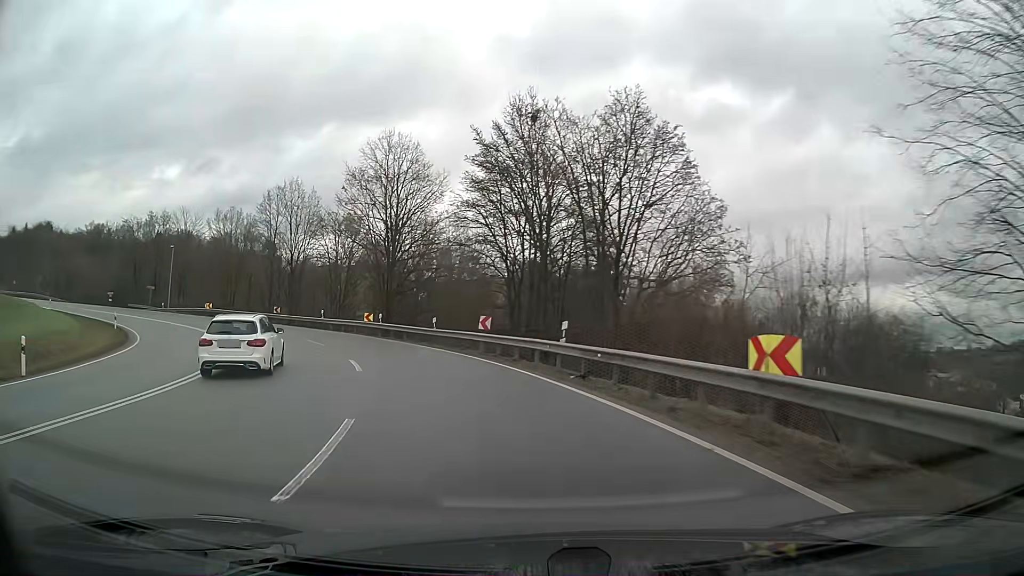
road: primary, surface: asphalt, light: Day
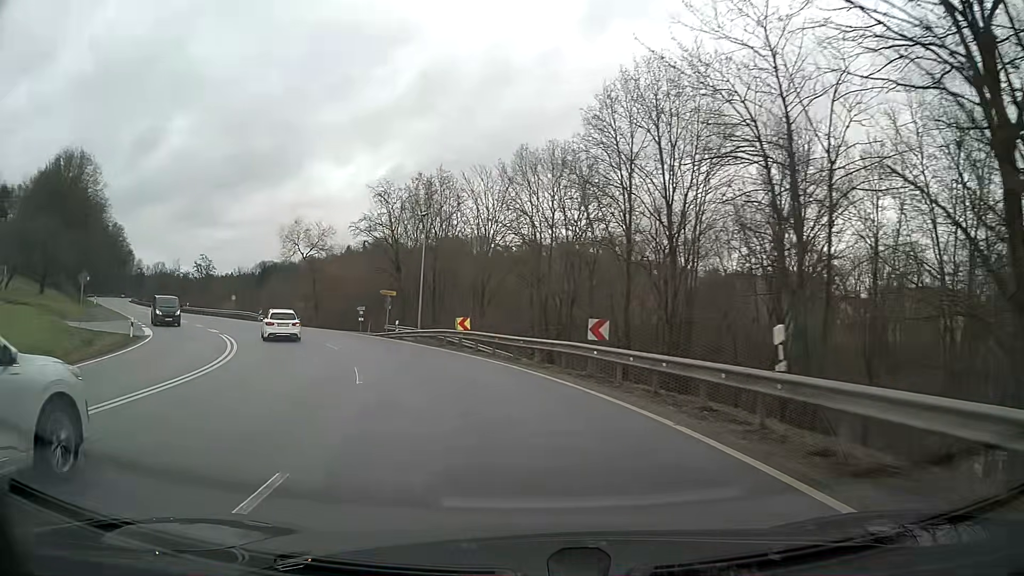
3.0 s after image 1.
(-11.8, +37.5) m; -35°
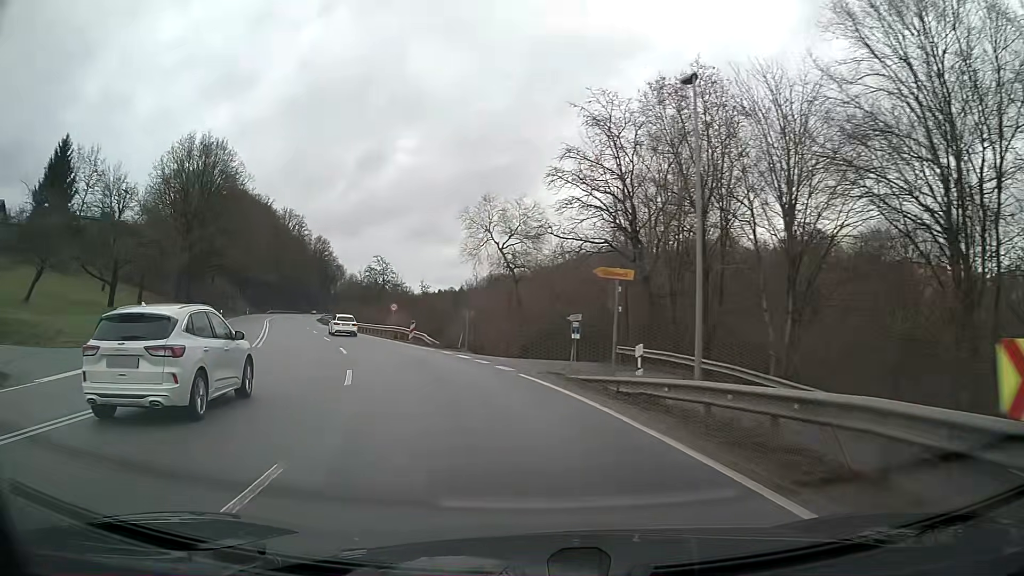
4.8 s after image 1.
(-4.3, +23.8) m; -20°
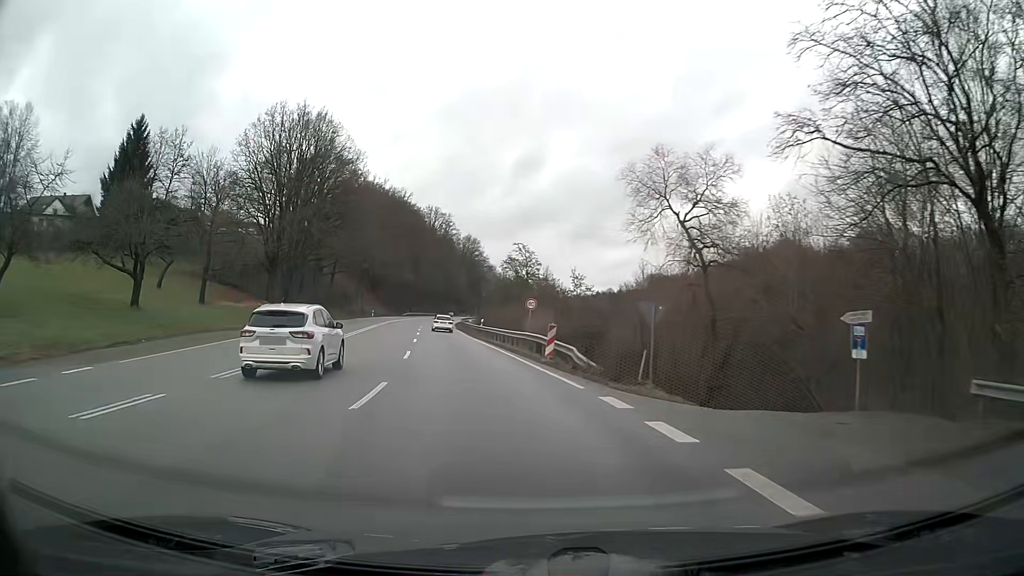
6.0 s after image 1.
(-1.9, +16.2) m; -13°
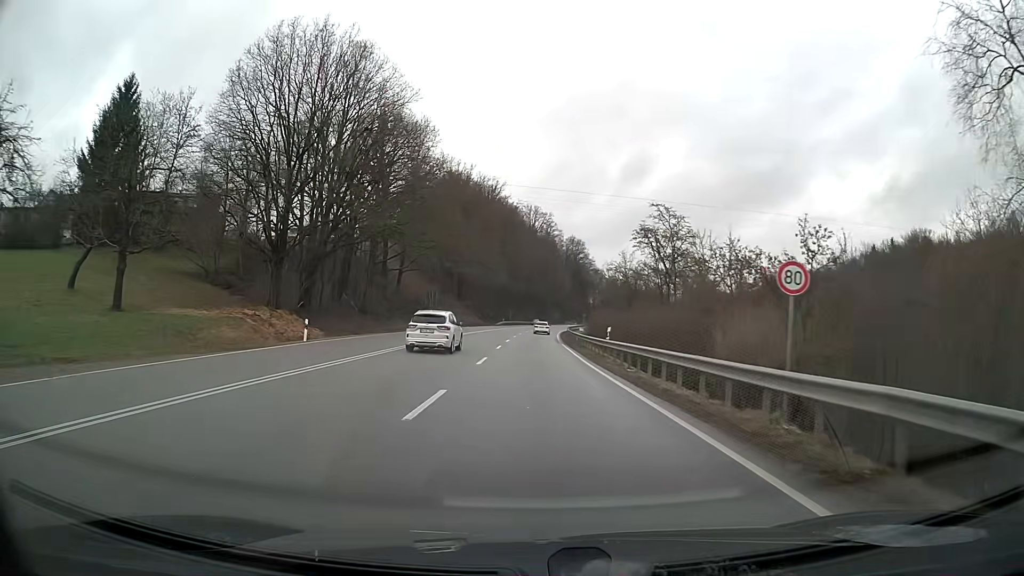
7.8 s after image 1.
(-2.2, +24.9) m; -7°
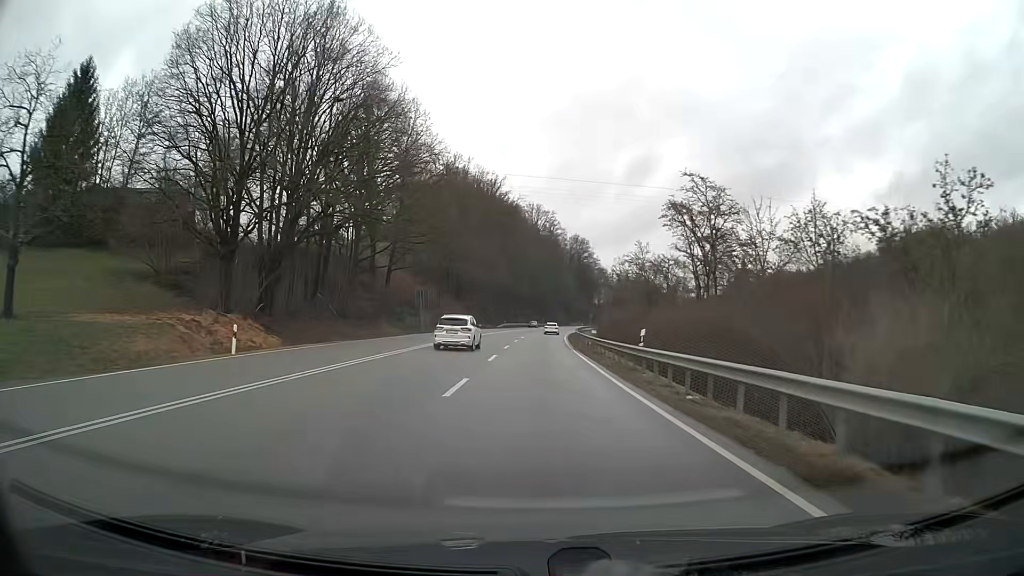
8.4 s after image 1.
(0.0, +8.7) m; 0°
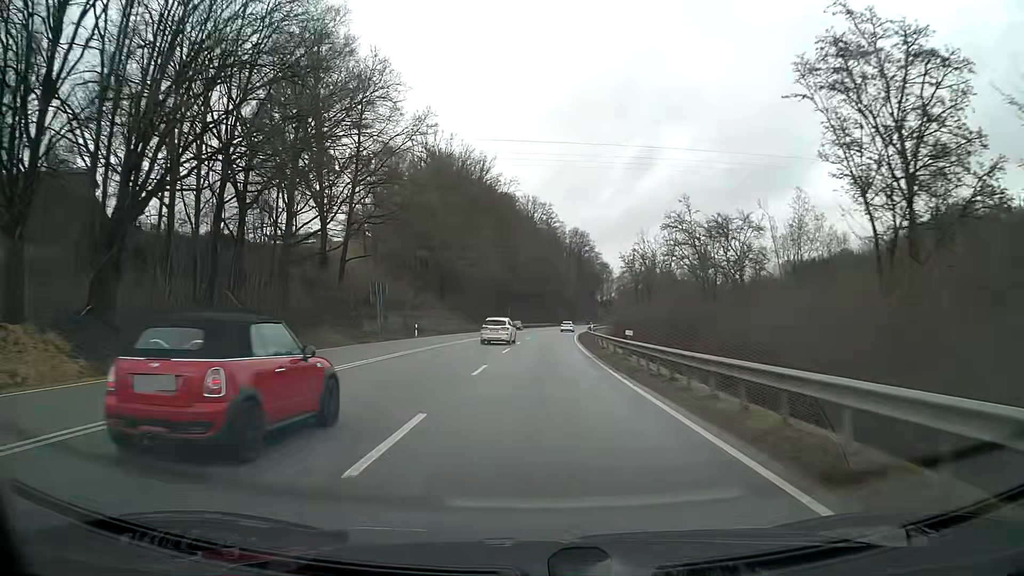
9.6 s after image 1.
(0.0, +18.7) m; 0°
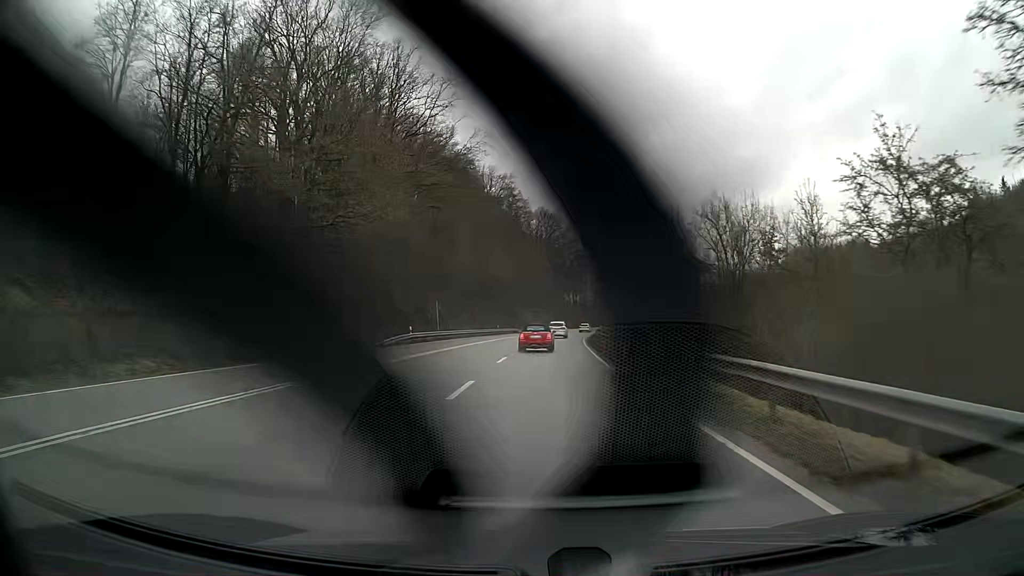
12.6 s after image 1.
(+1.3, +54.6) m; +4°
